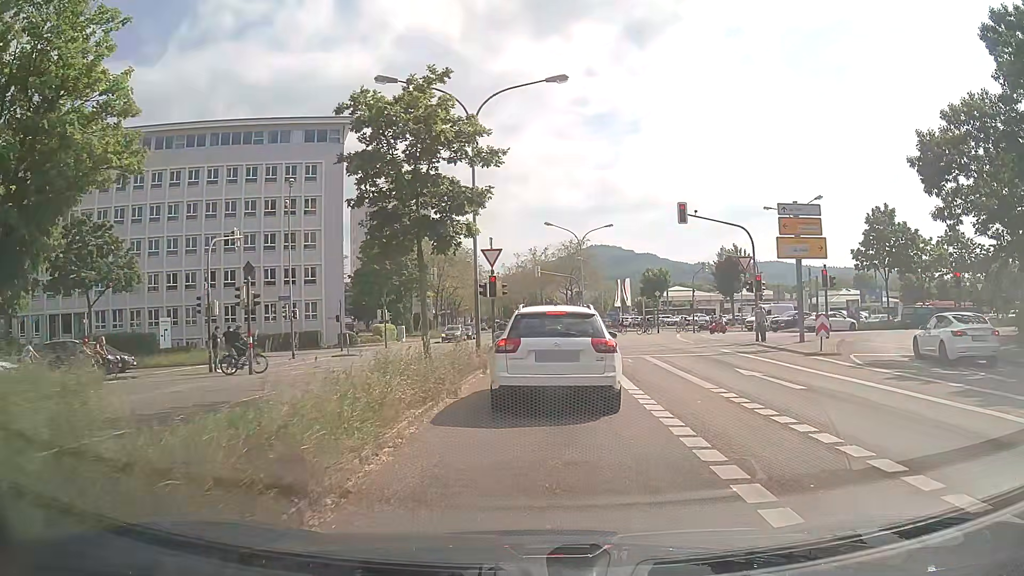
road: secondary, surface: asphalt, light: Day
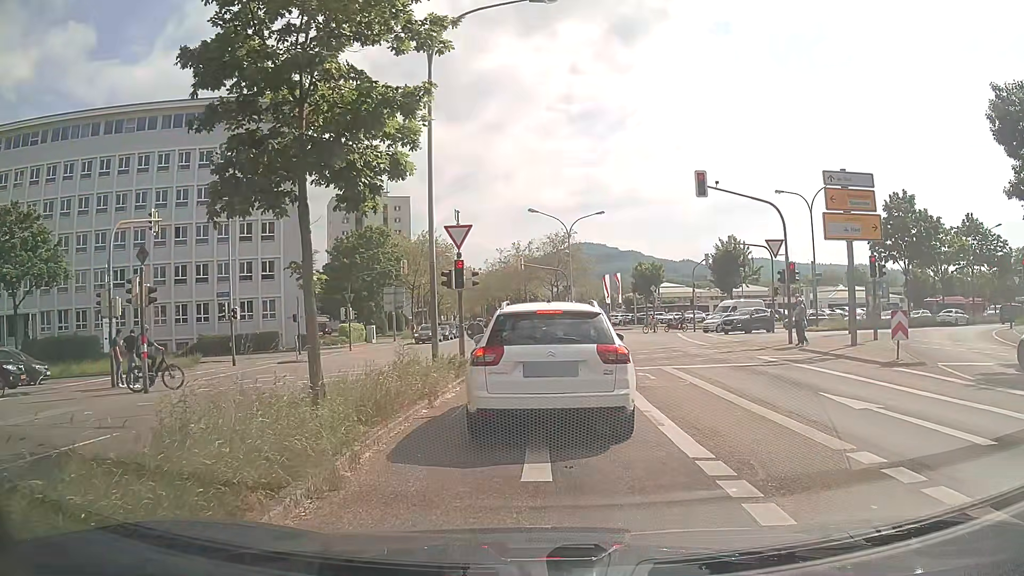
(+0.1, +6.0) m; +1°
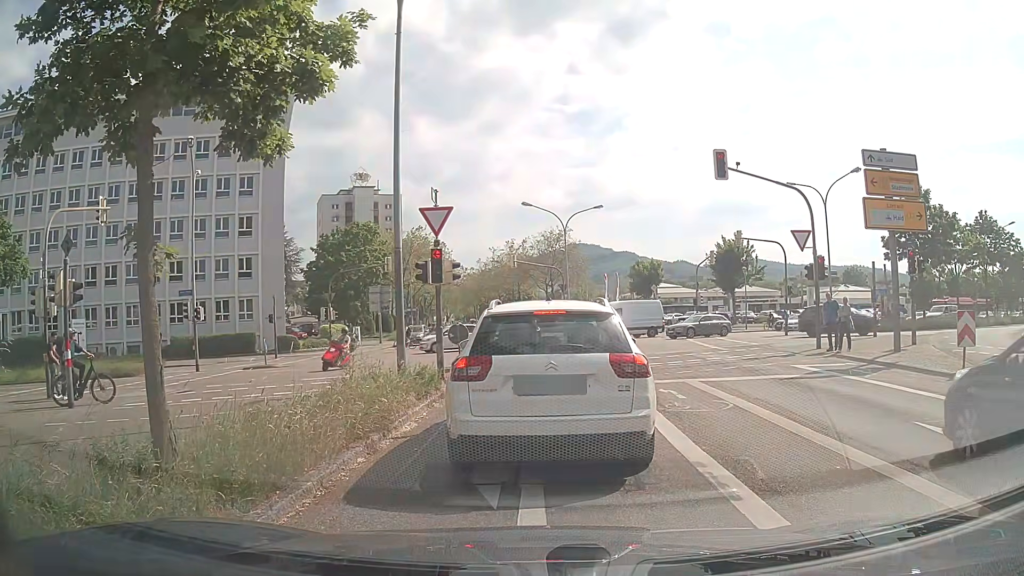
(0.0, +3.2) m; +1°
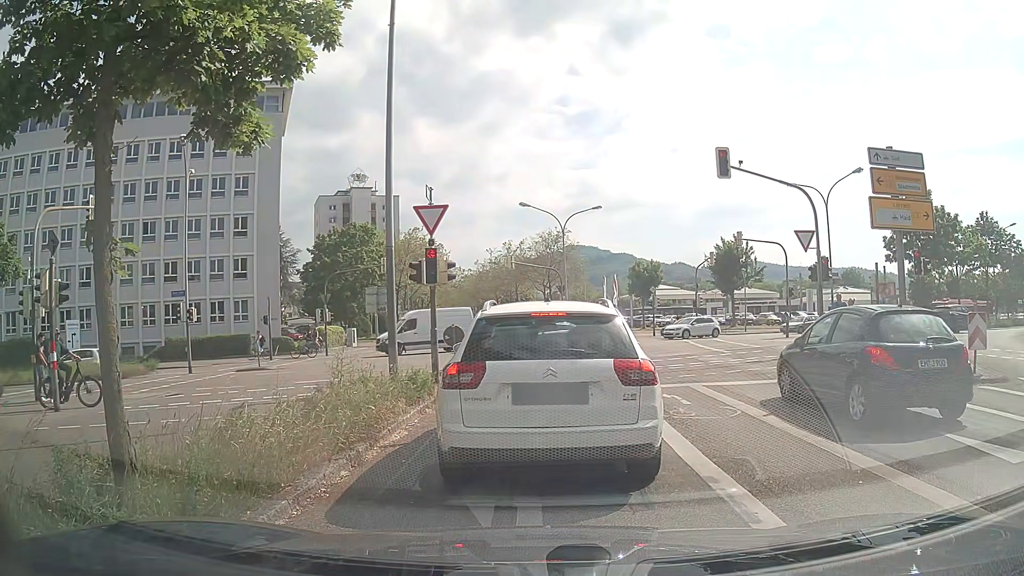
(0.0, +0.5) m; 0°
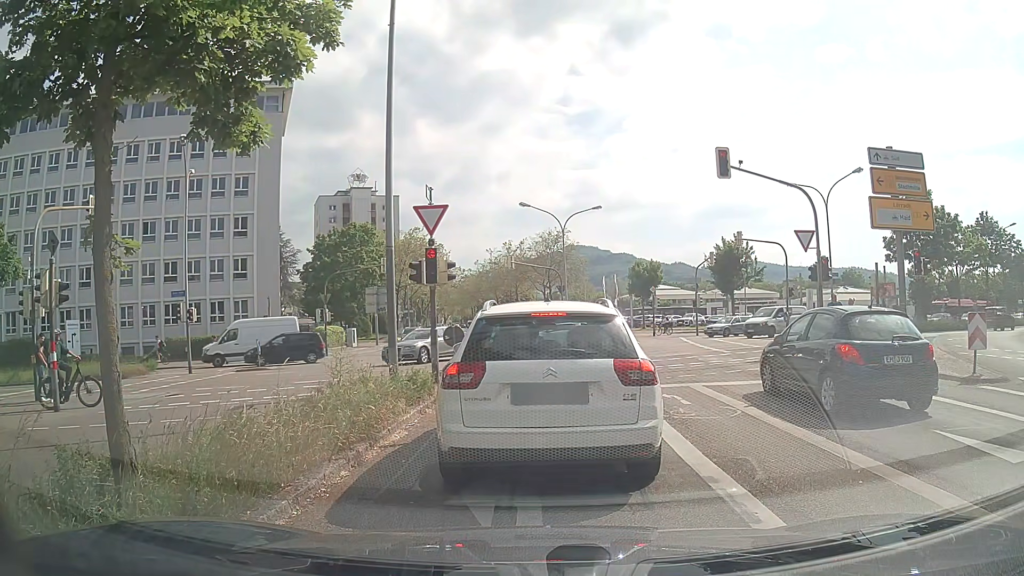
(0.0, 0.0) m; 0°
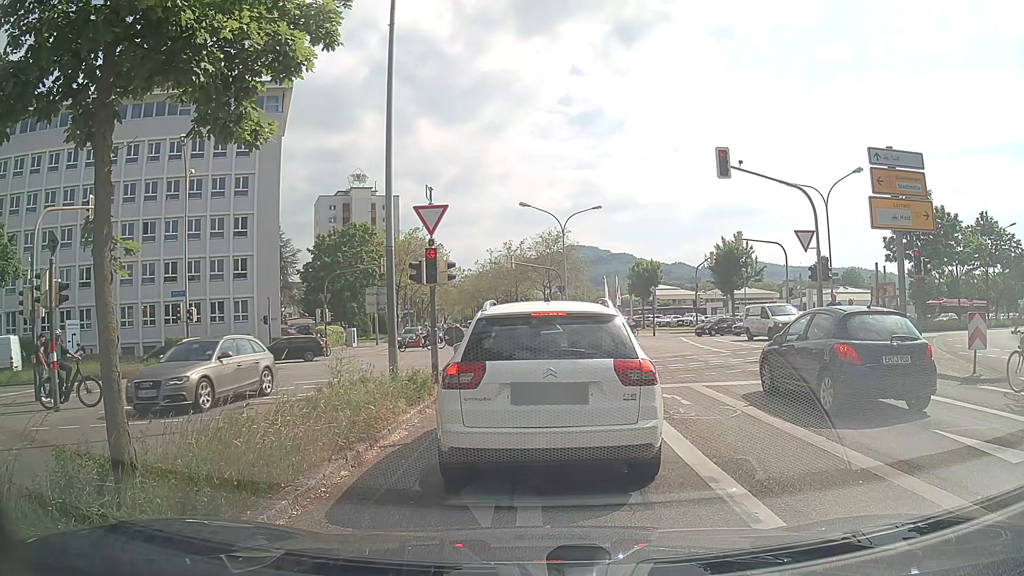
(0.0, 0.0) m; 0°
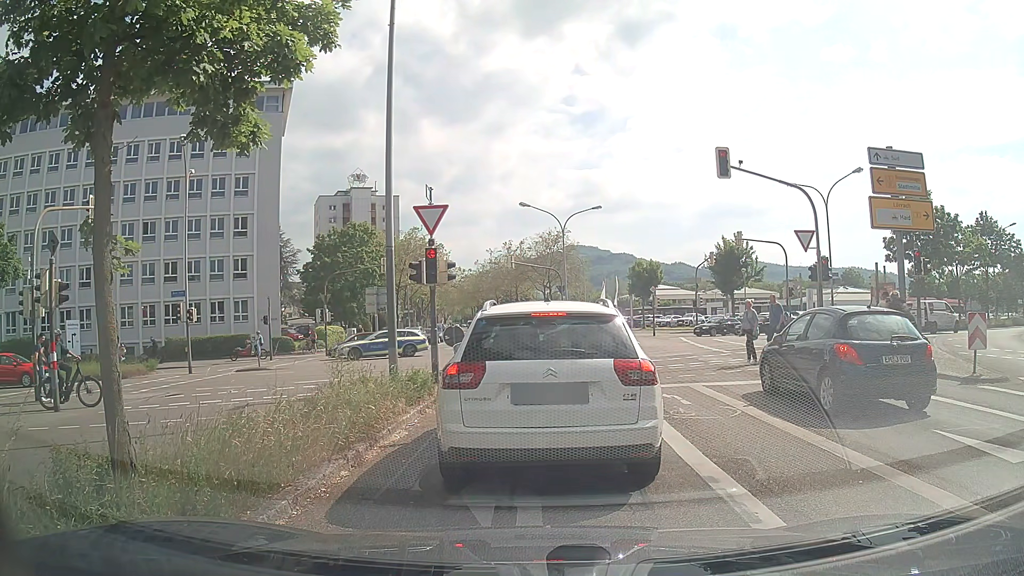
(0.0, 0.0) m; 0°
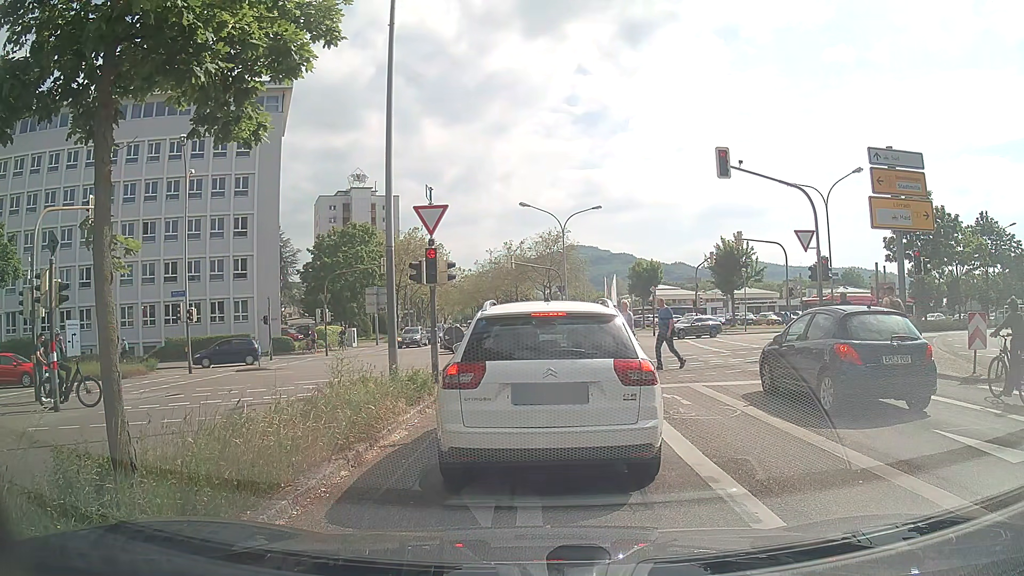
(0.0, 0.0) m; 0°
